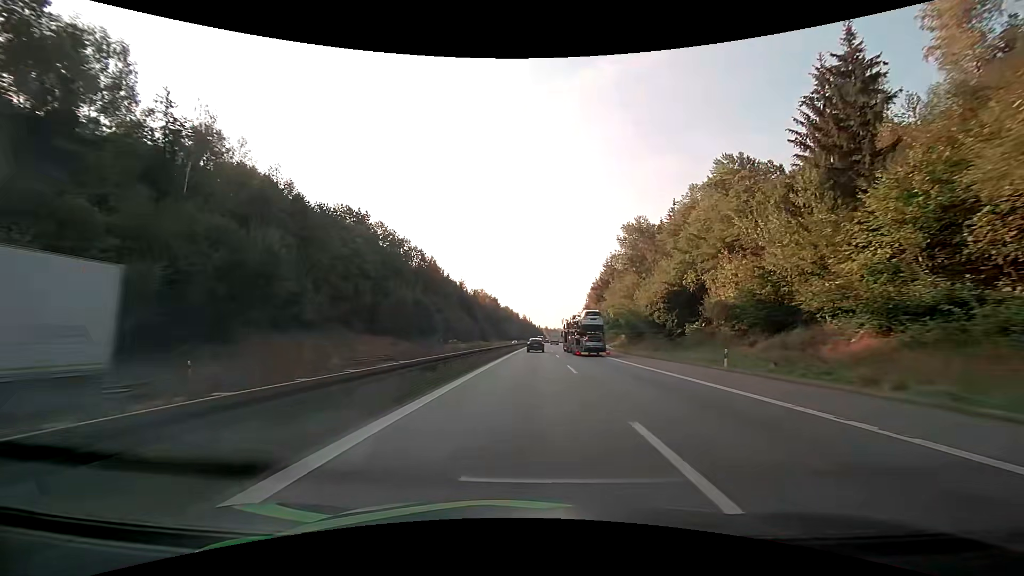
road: motorway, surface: asphalt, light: Day
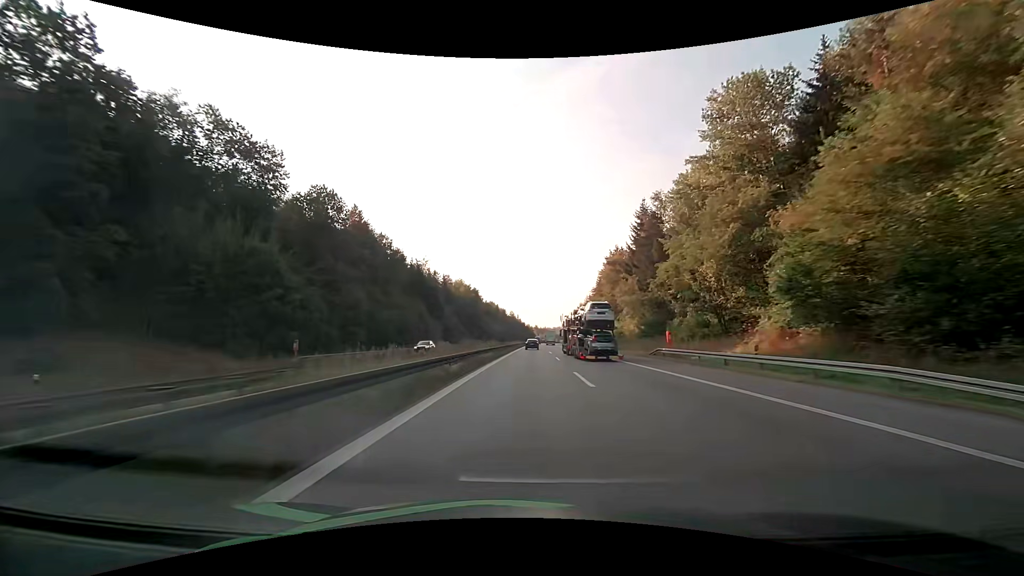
(+1.2, +59.0) m; +2°
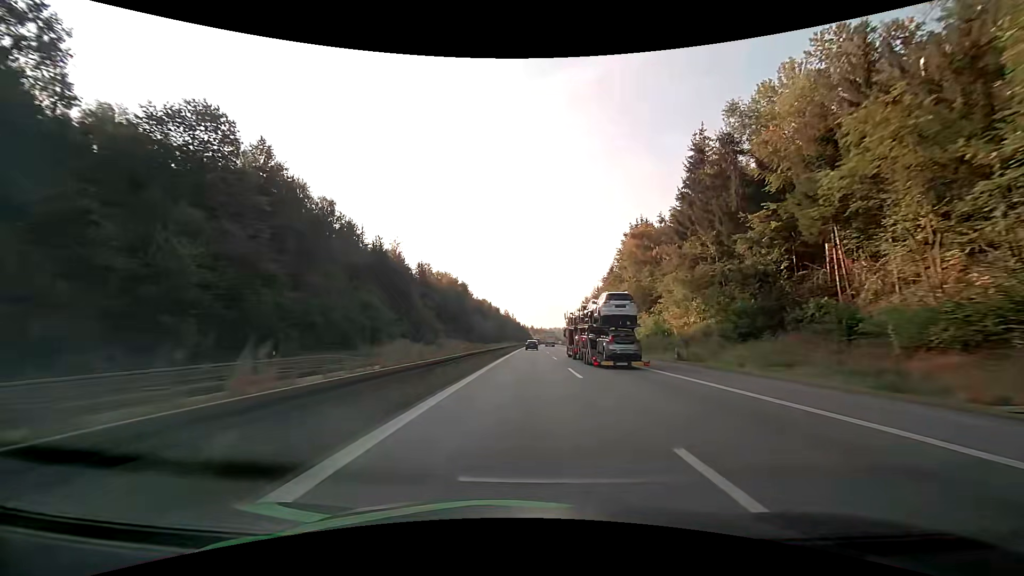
(0.0, +32.0) m; 0°
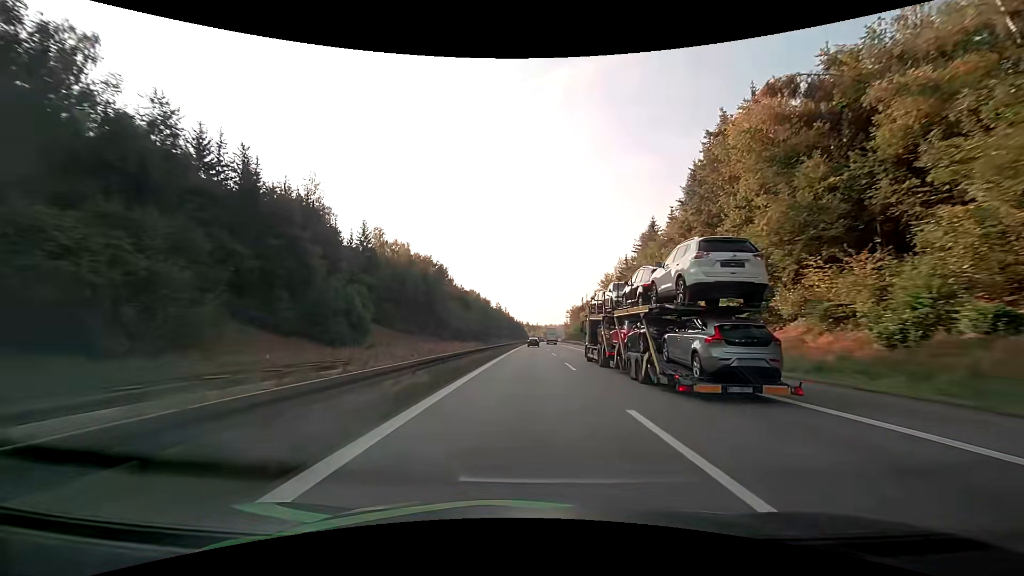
(+0.3, +50.4) m; +1°
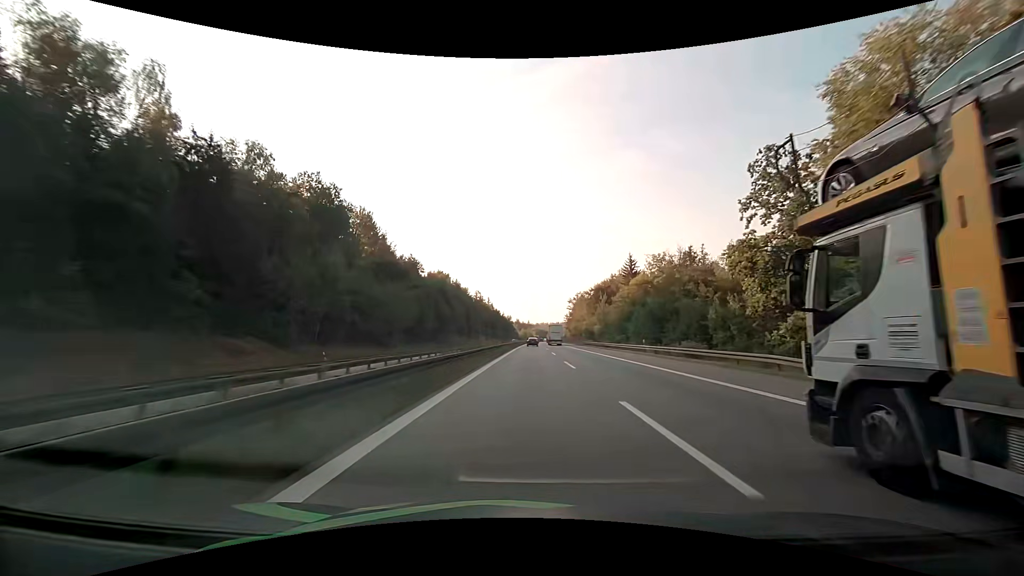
(+1.0, +87.1) m; +1°
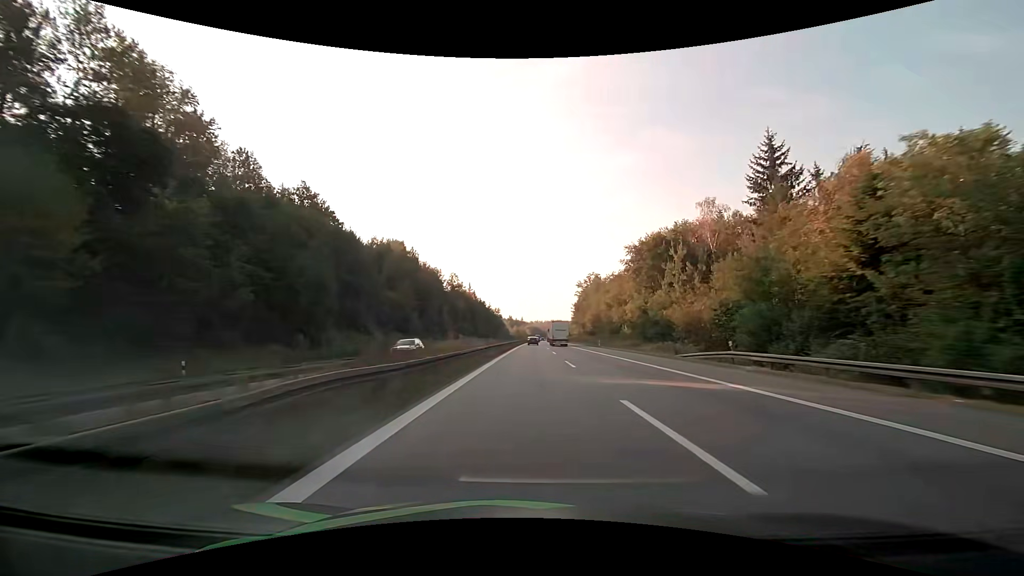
(+0.2, +70.7) m; +1°
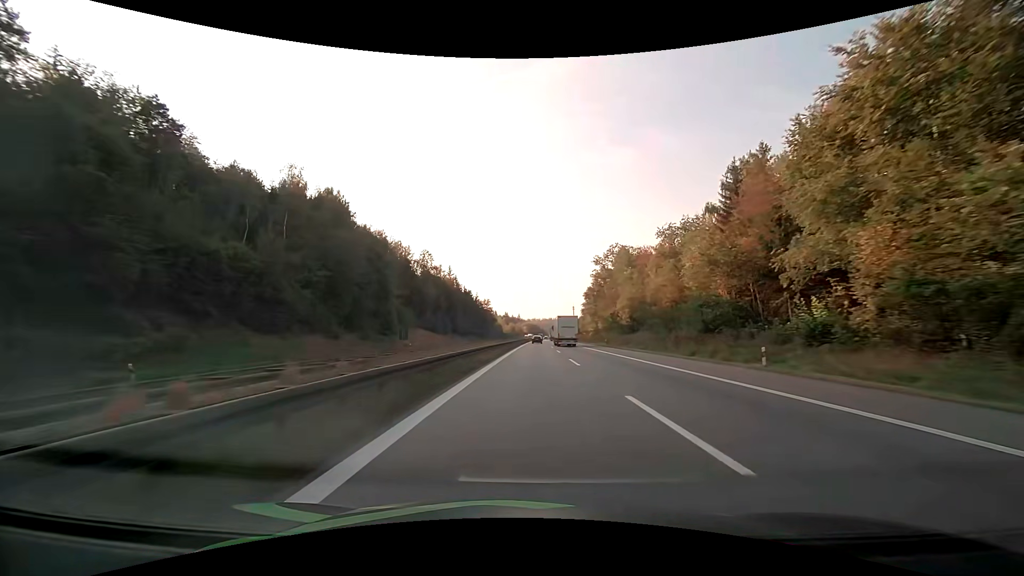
(0.0, +52.3) m; 0°
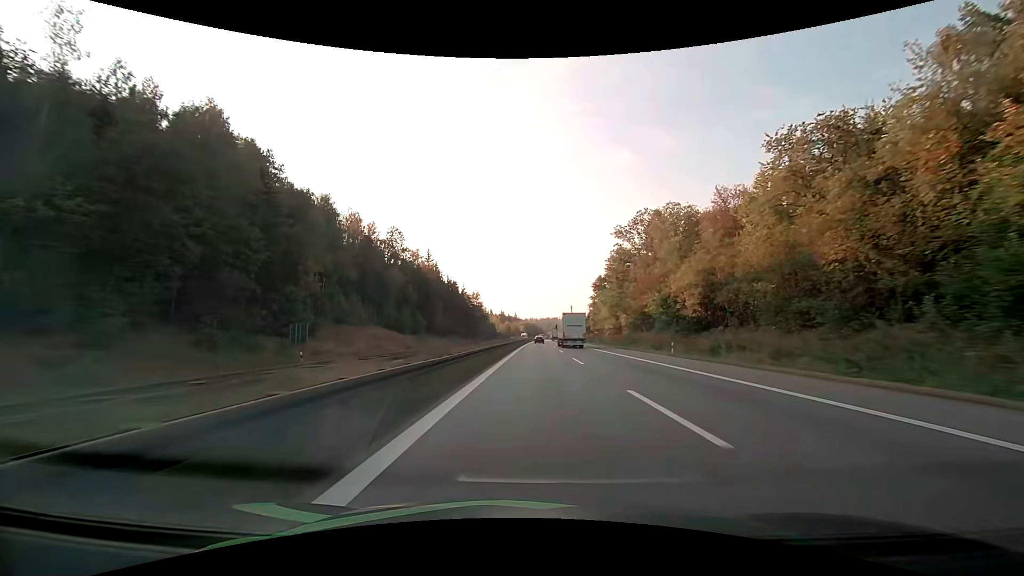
(0.0, +34.1) m; 0°
(0, +10) (0, +20) (0, +30) (0, +40) (0, +50) (+1, +60) (+1, +70) (+1, +80) (+1, +90) (+2, +100) m
